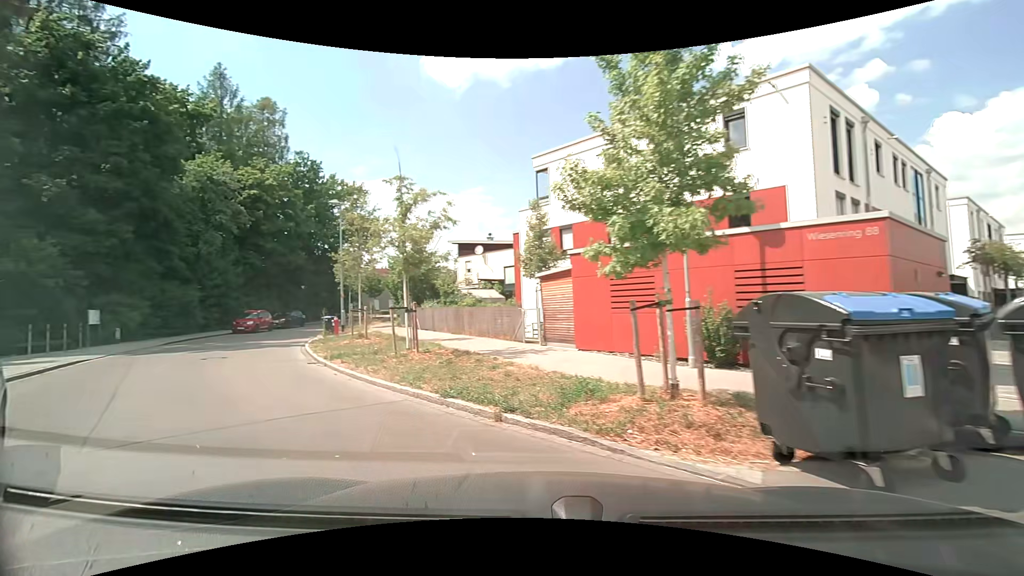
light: Day
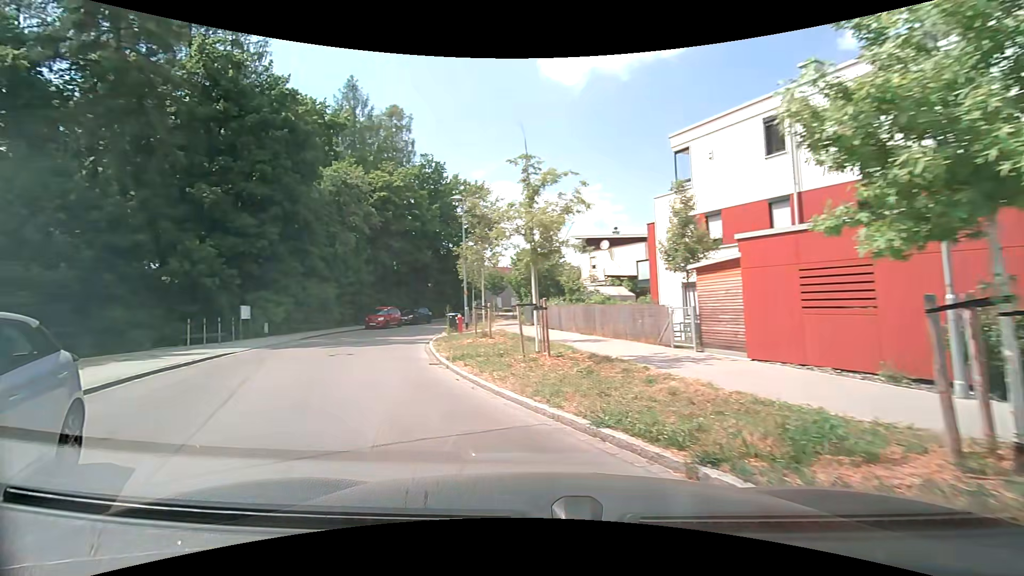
(-0.3, +2.0) m; -15°
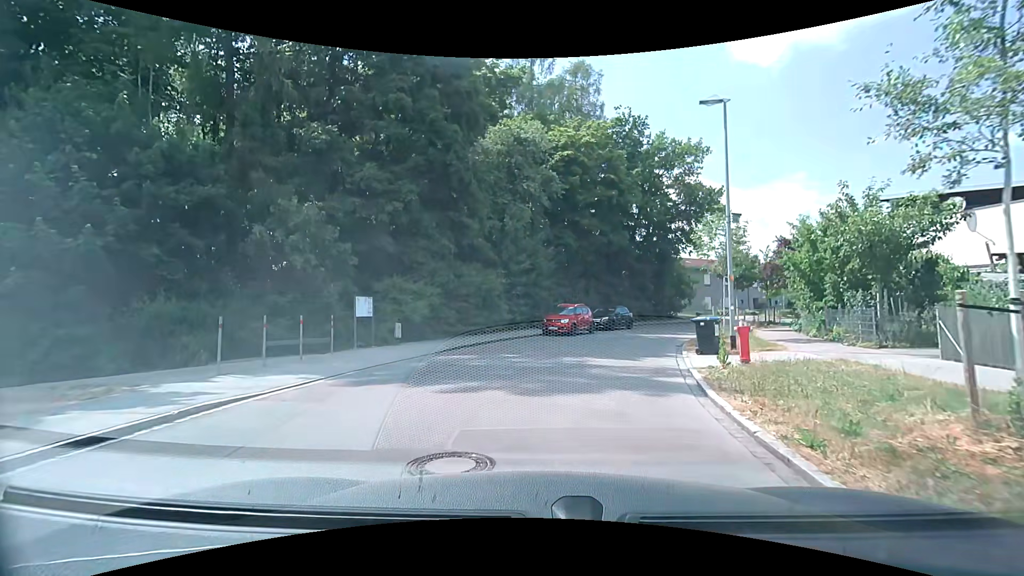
(-3.8, +12.5) m; -21°
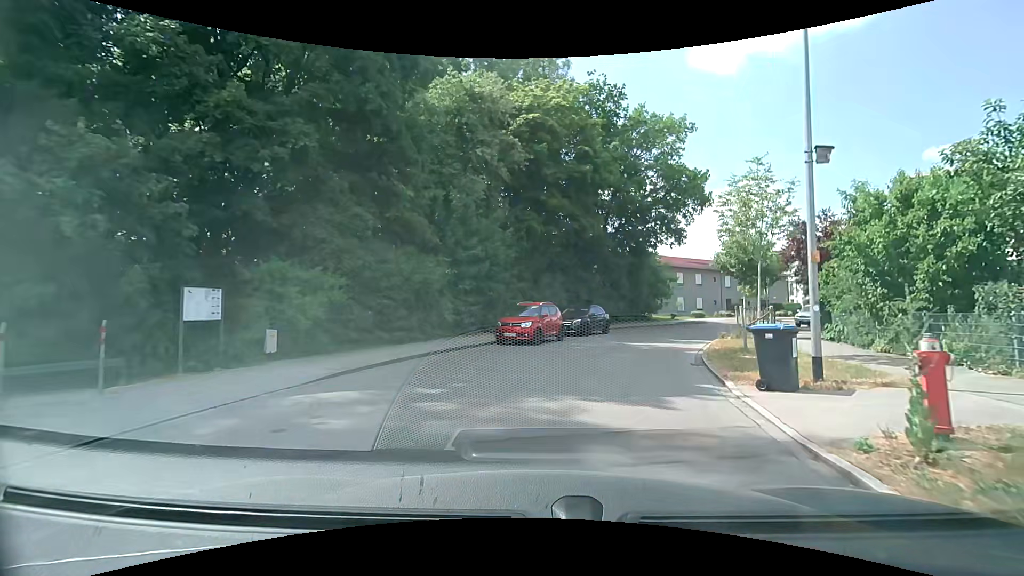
(+0.1, +6.7) m; +3°
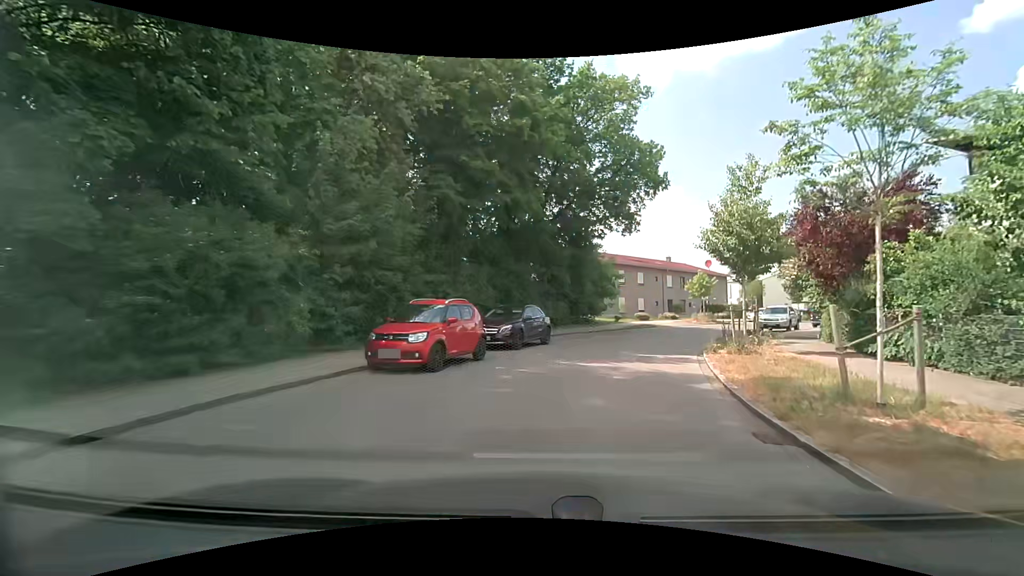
(+0.5, +7.6) m; +8°
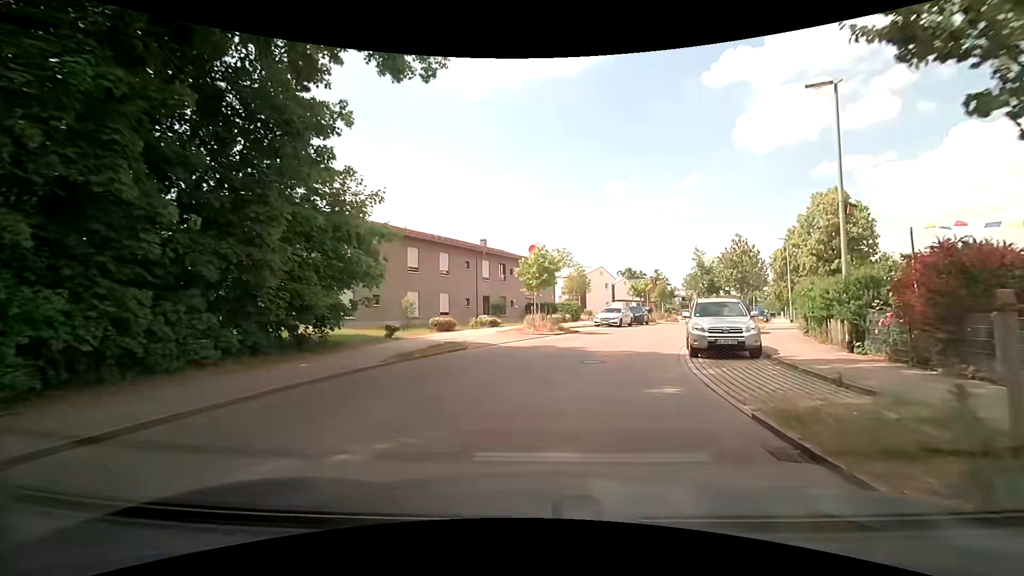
(+4.2, +21.4) m; +21°
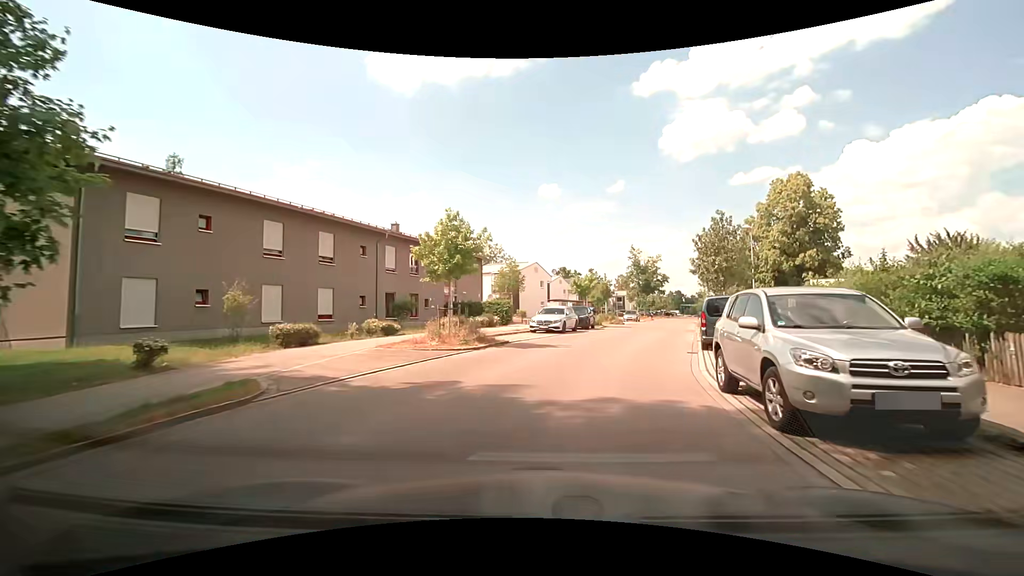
(+0.6, +9.1) m; +7°
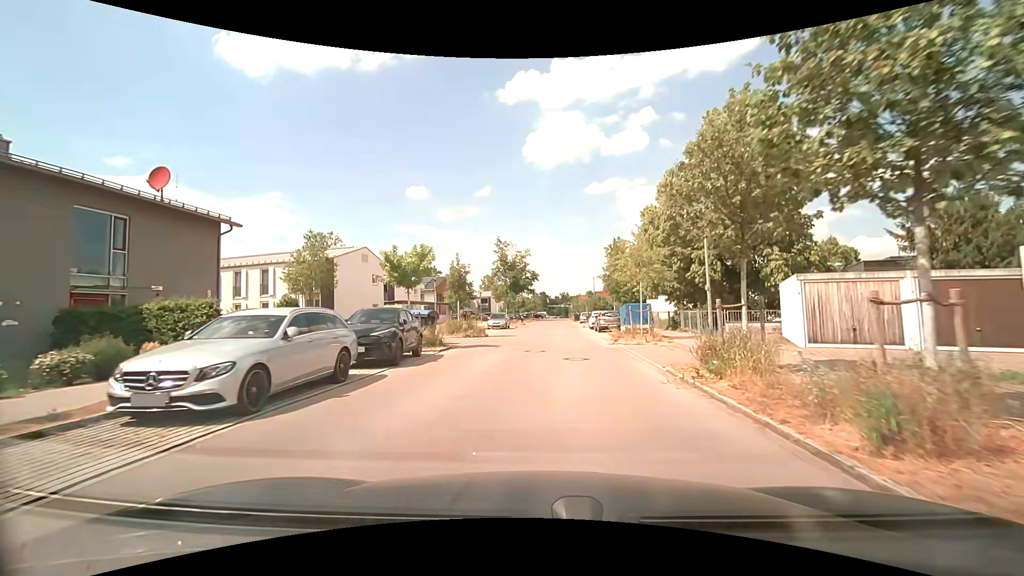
(+3.2, +19.5) m; +16°
(0, +10) (+1, +20) (+1, +30) (+2, +40) (+2, +50) (+3, +60) (+3, +70) (+3, +80) (+4, +90) (+5, +100) m
